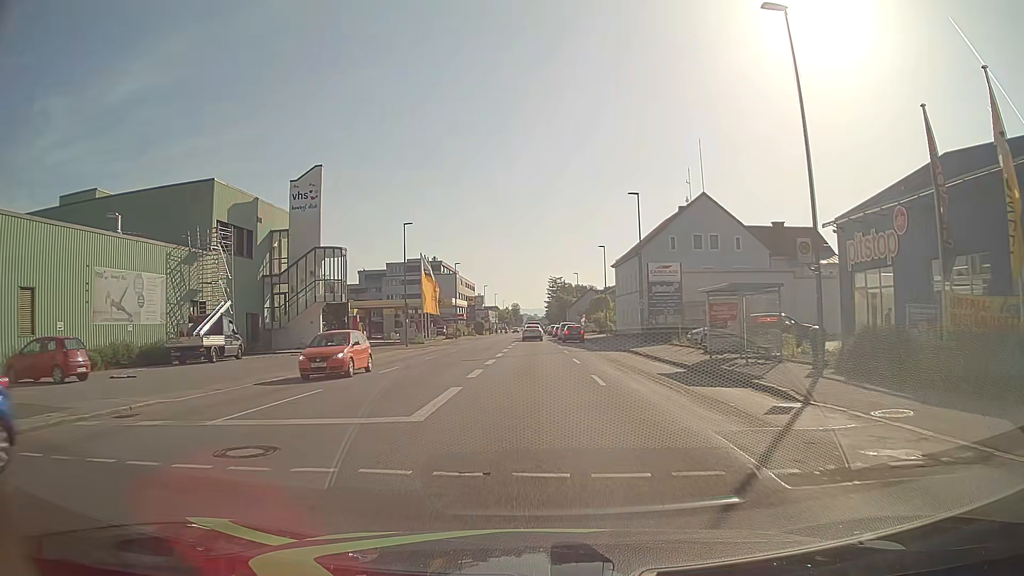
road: tertiary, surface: asphalt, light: Day
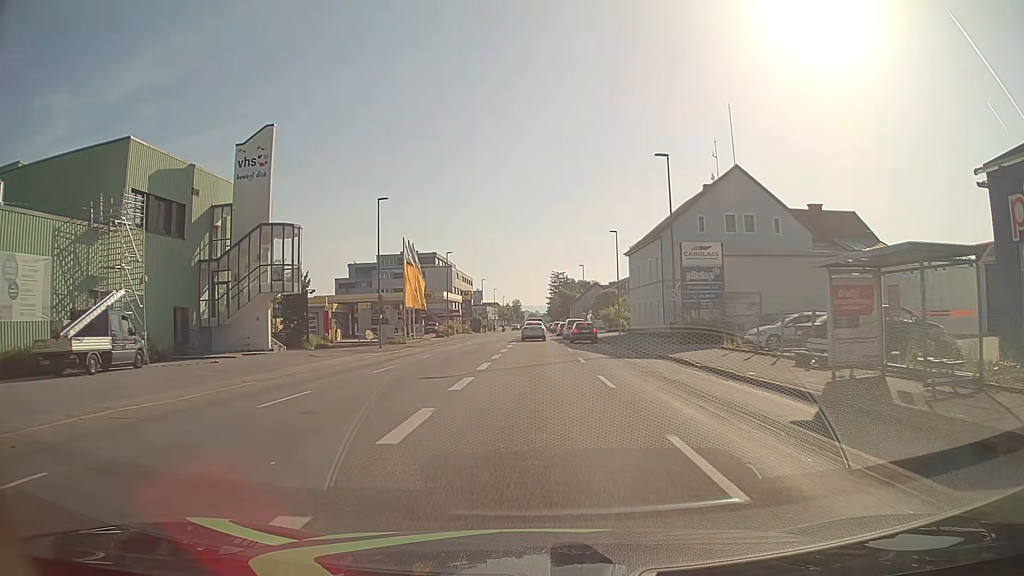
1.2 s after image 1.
(+0.1, +10.0) m; +1°
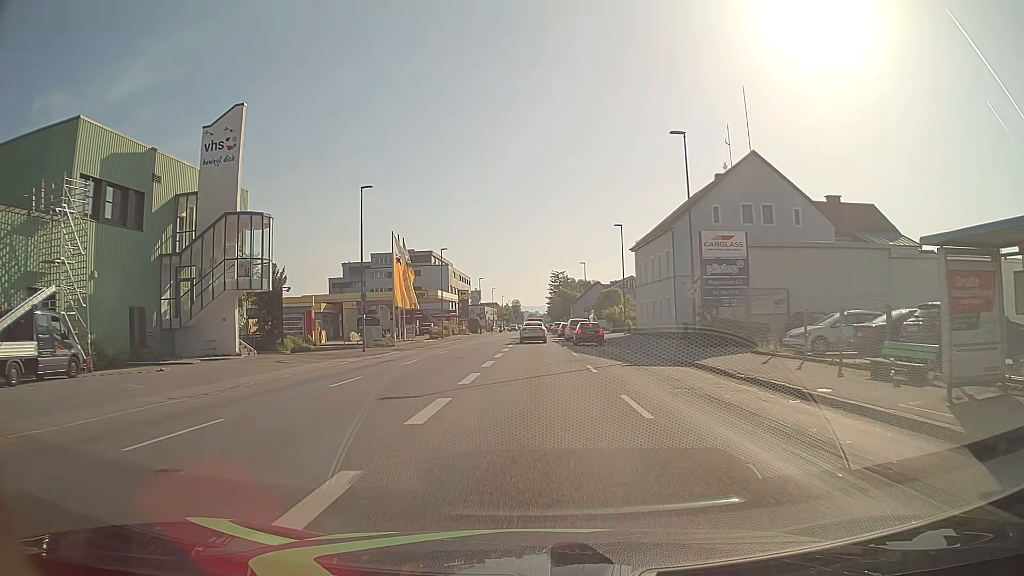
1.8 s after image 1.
(0.0, +4.4) m; 0°
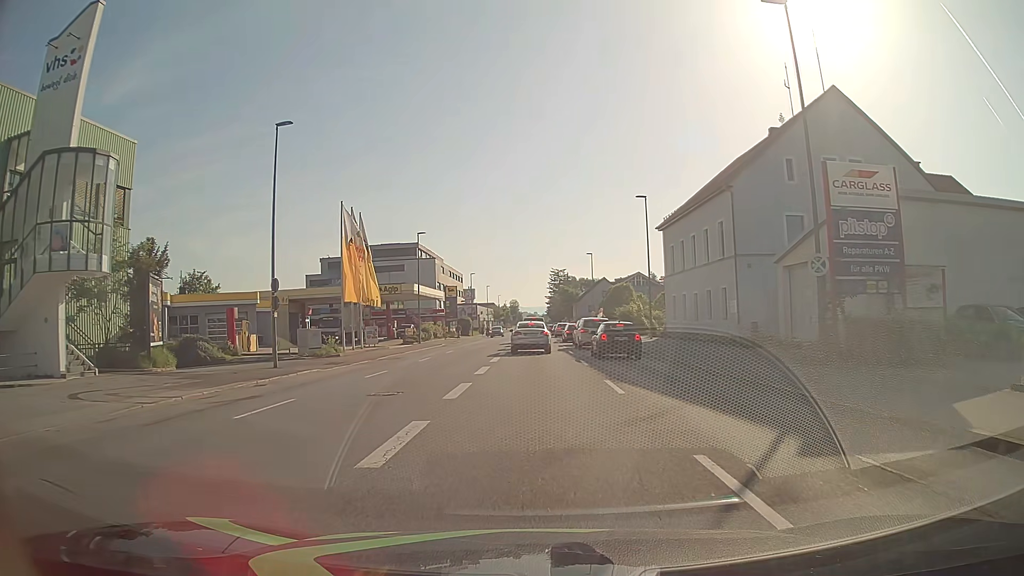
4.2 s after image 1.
(0.0, +14.4) m; 0°
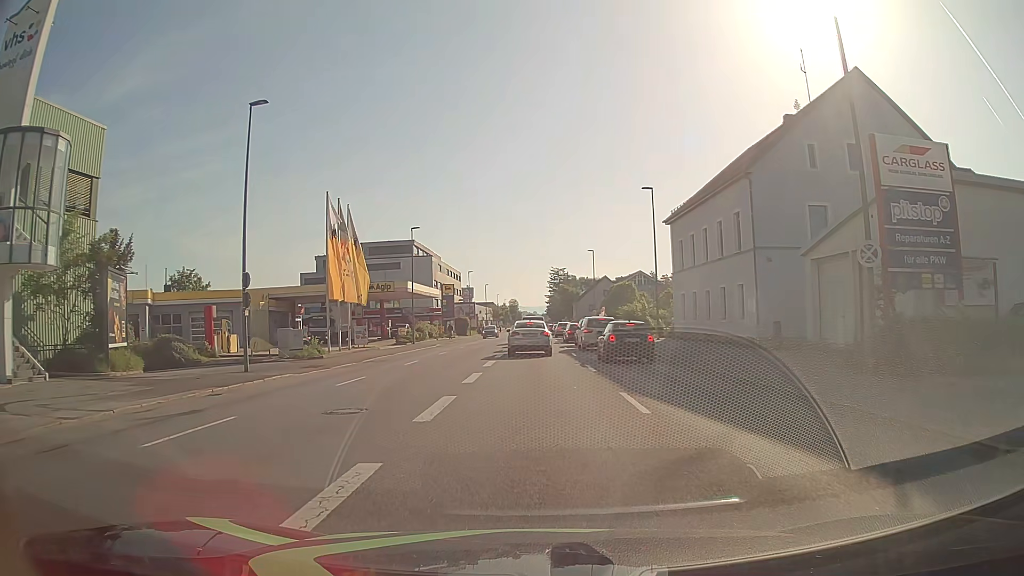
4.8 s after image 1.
(0.0, +2.9) m; 0°
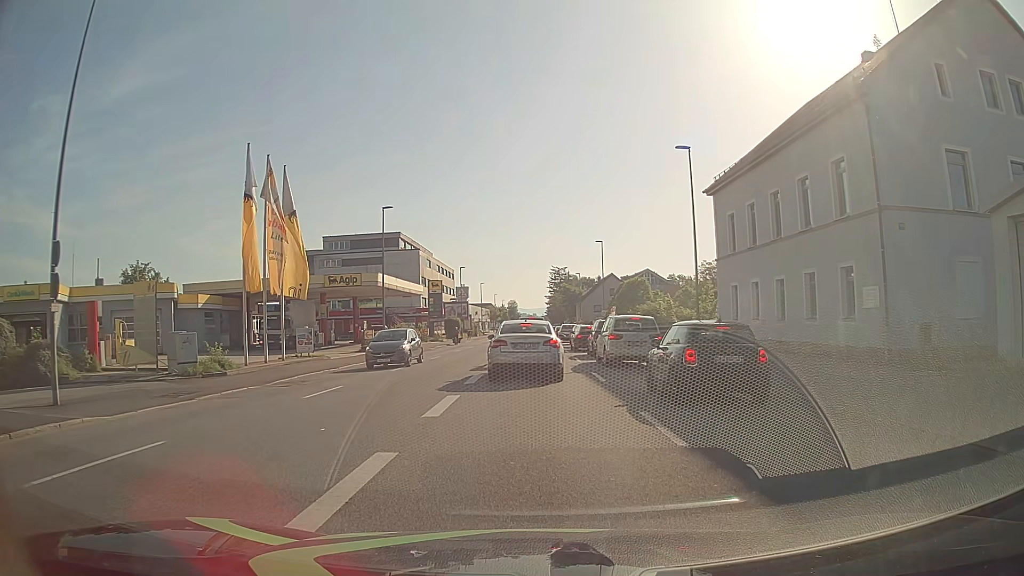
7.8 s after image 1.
(0.0, +11.2) m; 0°
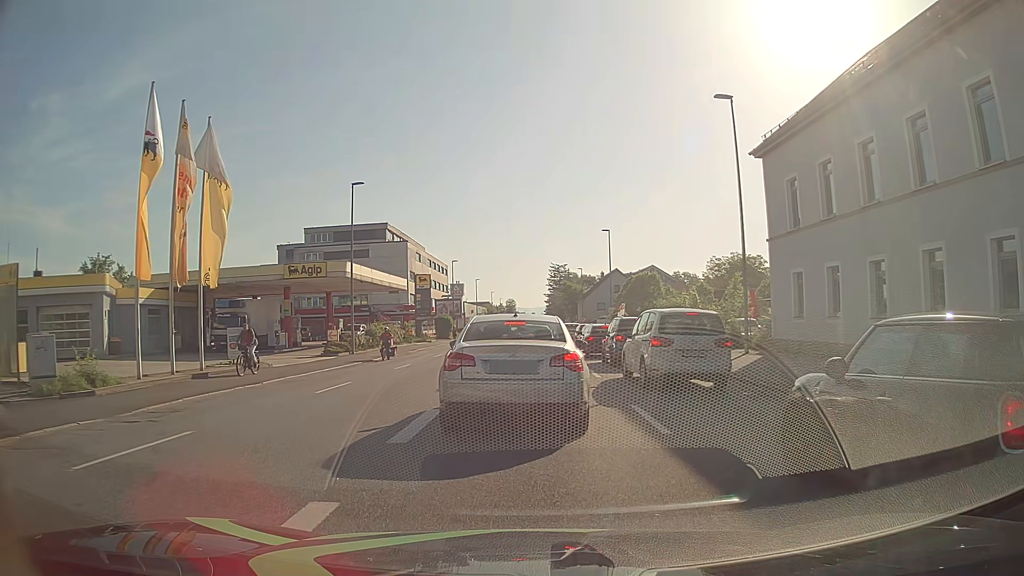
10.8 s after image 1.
(0.0, +7.9) m; -1°
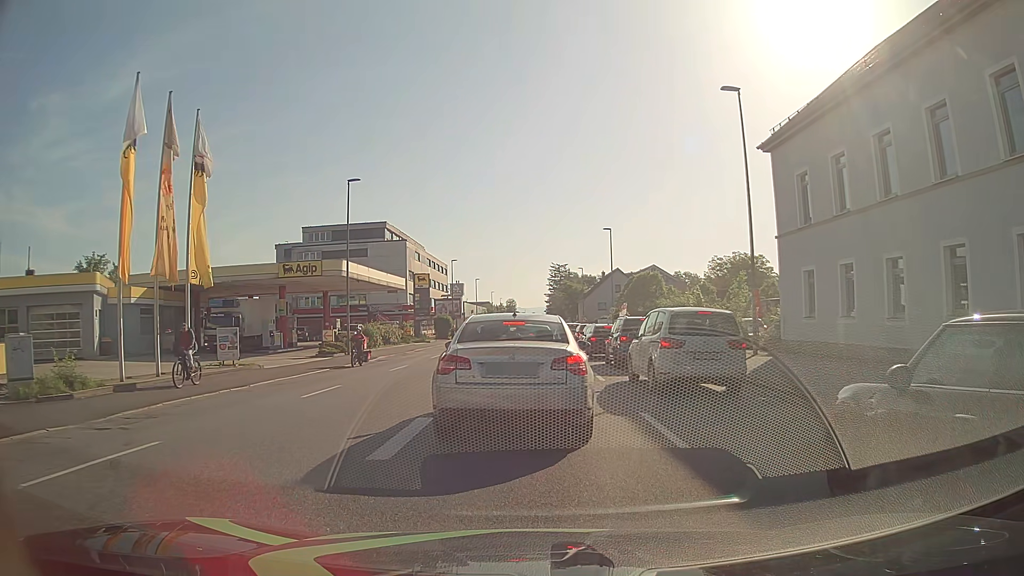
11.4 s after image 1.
(0.0, +1.0) m; 0°
